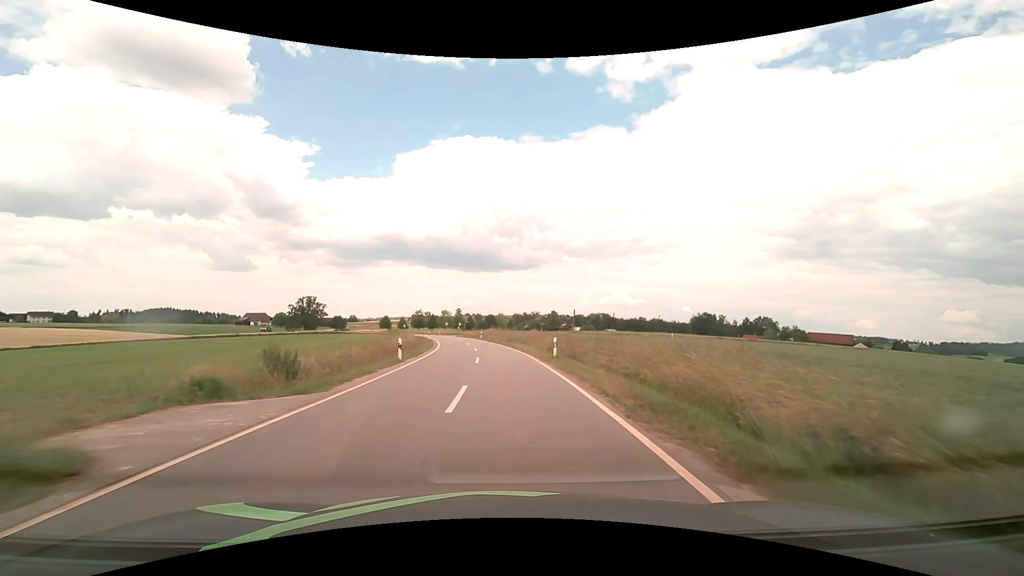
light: Day
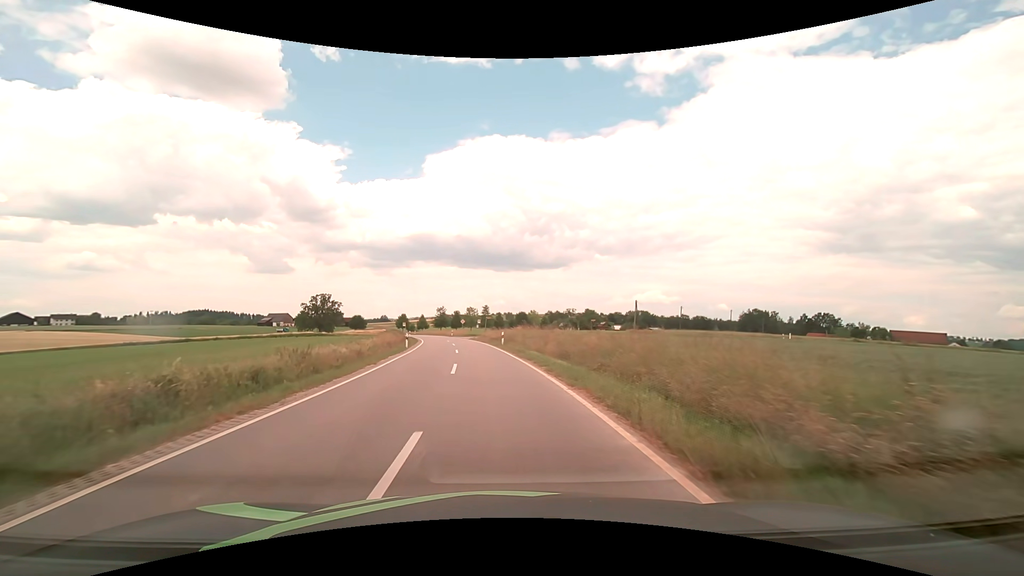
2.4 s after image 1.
(-0.5, +30.0) m; -3°
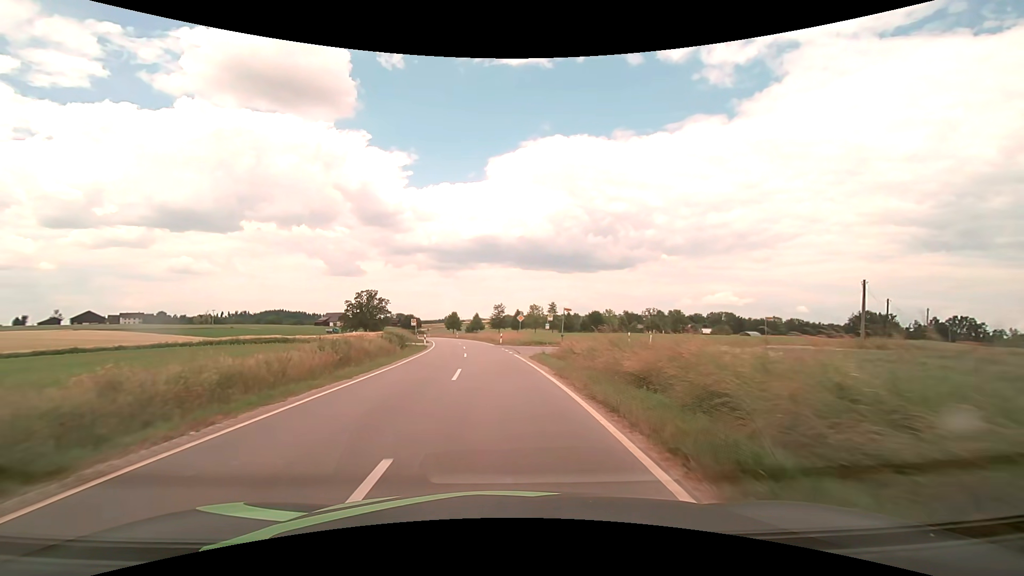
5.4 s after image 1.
(-2.5, +37.9) m; -7°
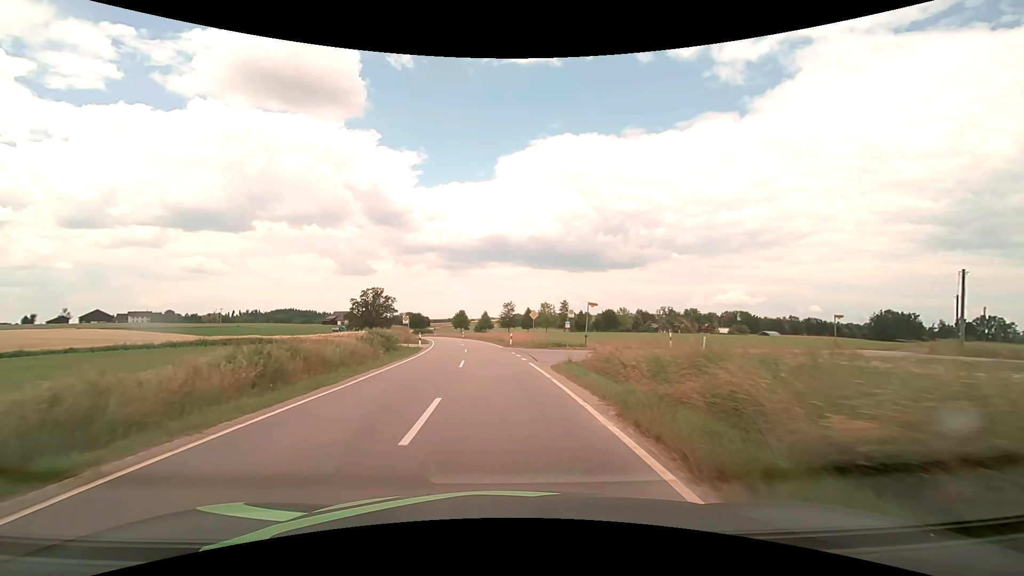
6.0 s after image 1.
(-0.1, +7.6) m; -1°
(0, +10) (0, +20) (-1, +30) (-2, +40) (-3, +50) (-5, +60) (-6, +70) (-8, +79) (-11, +89) (-13, +99) m
